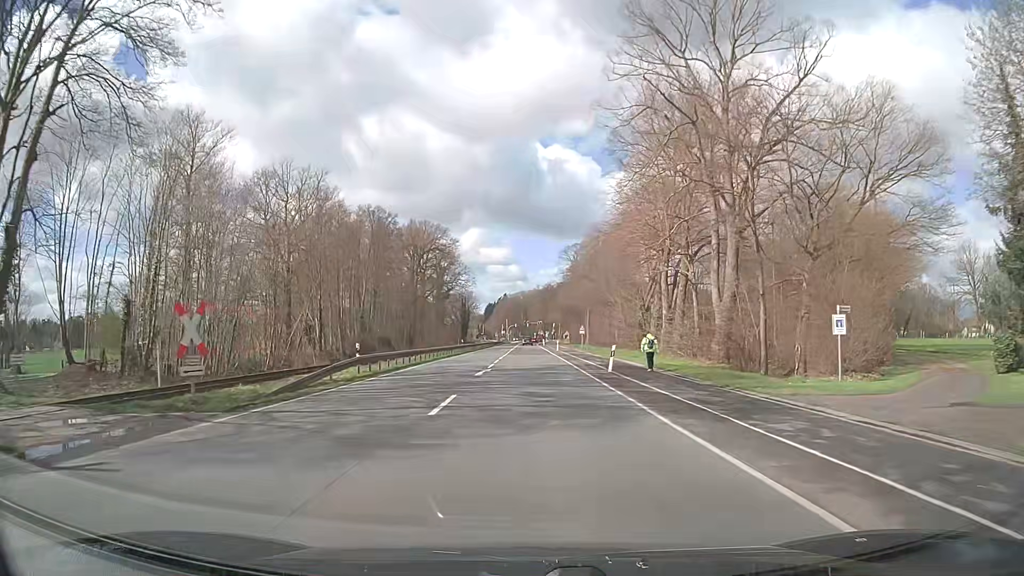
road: primary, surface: asphalt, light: Day
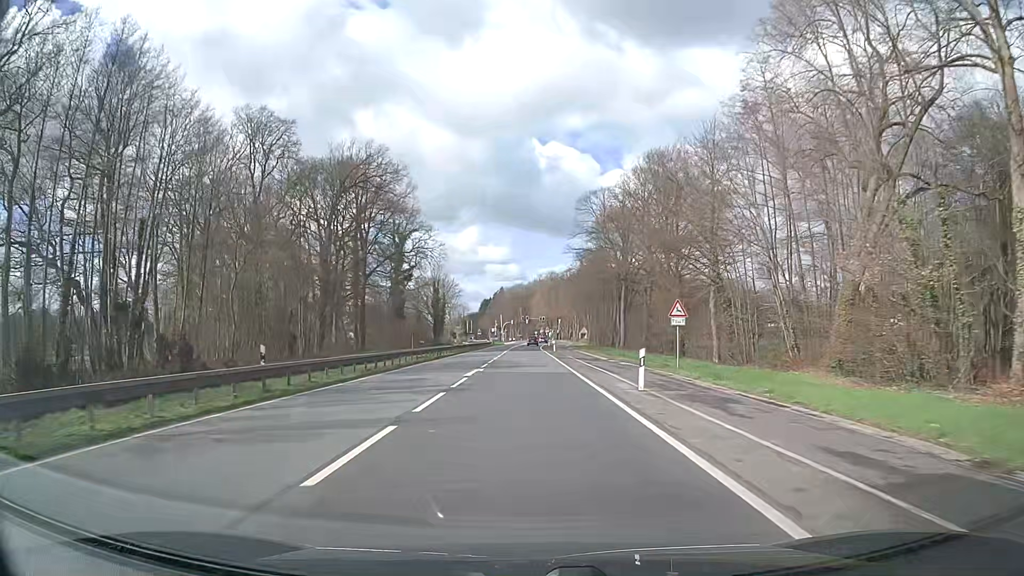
(+0.1, +53.9) m; 0°
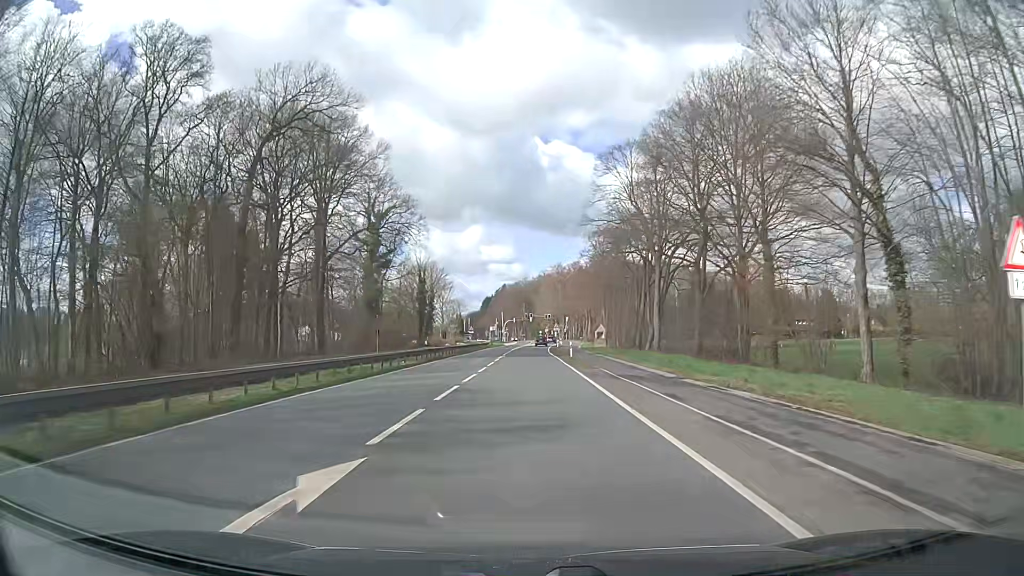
(0.0, +21.6) m; 0°
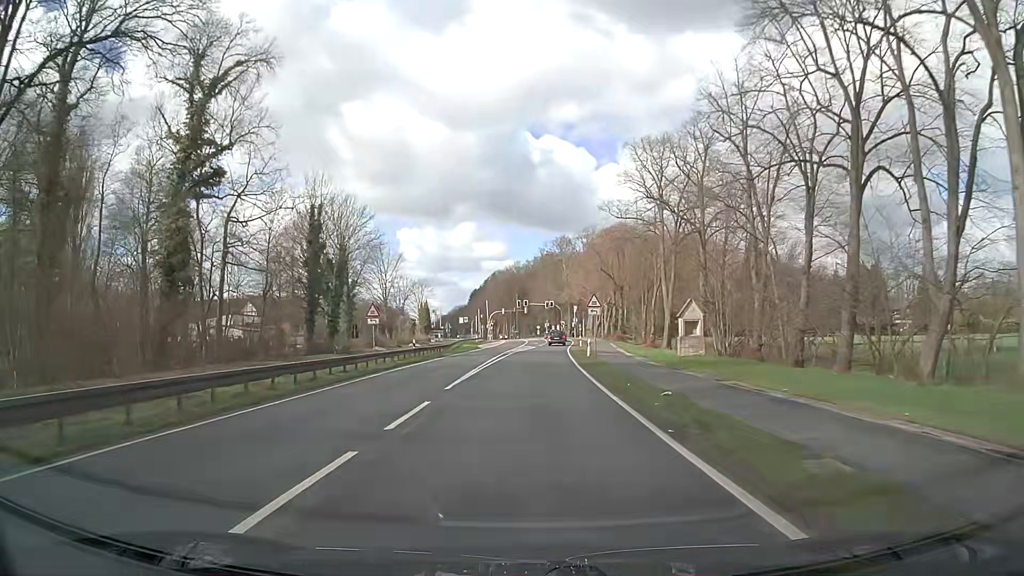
(+0.1, +54.0) m; +1°
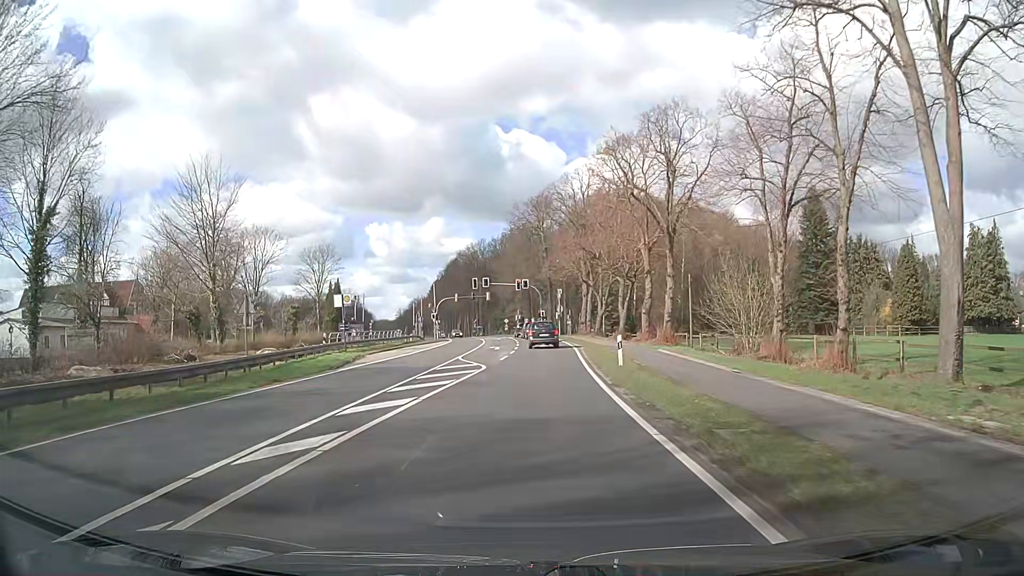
(+0.9, +43.9) m; +2°
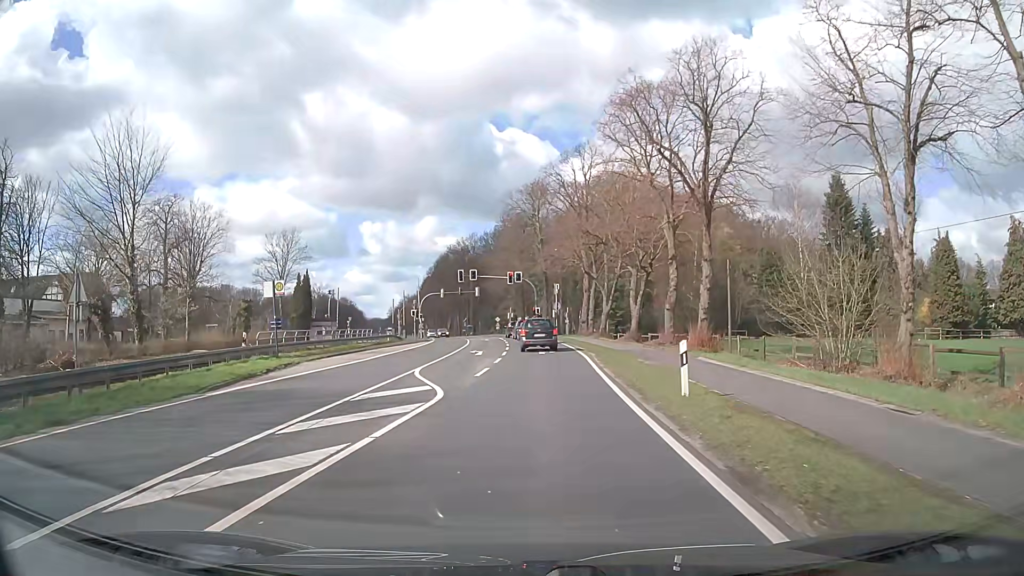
(0.0, +9.8) m; 0°
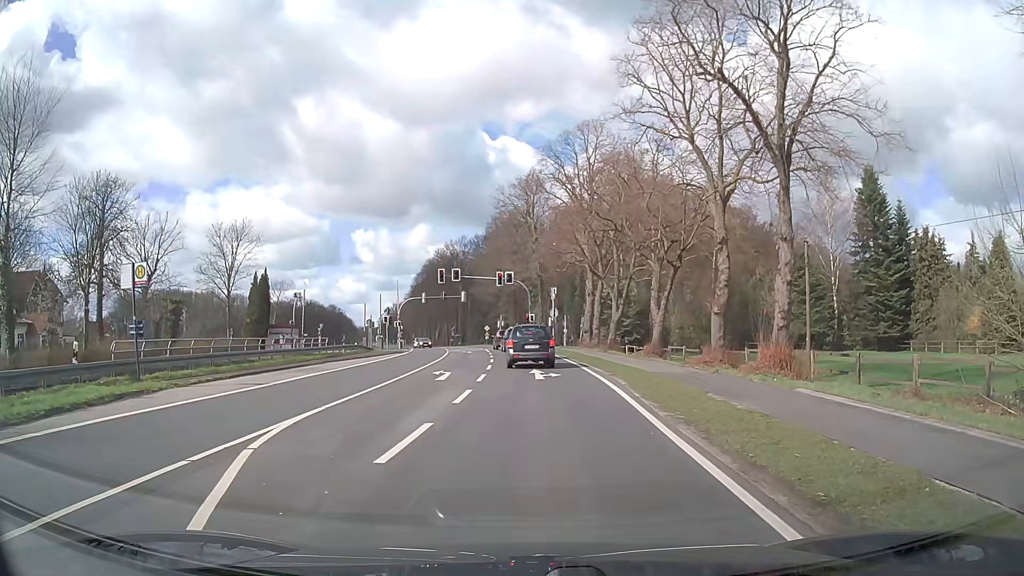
(+0.1, +10.8) m; +1°
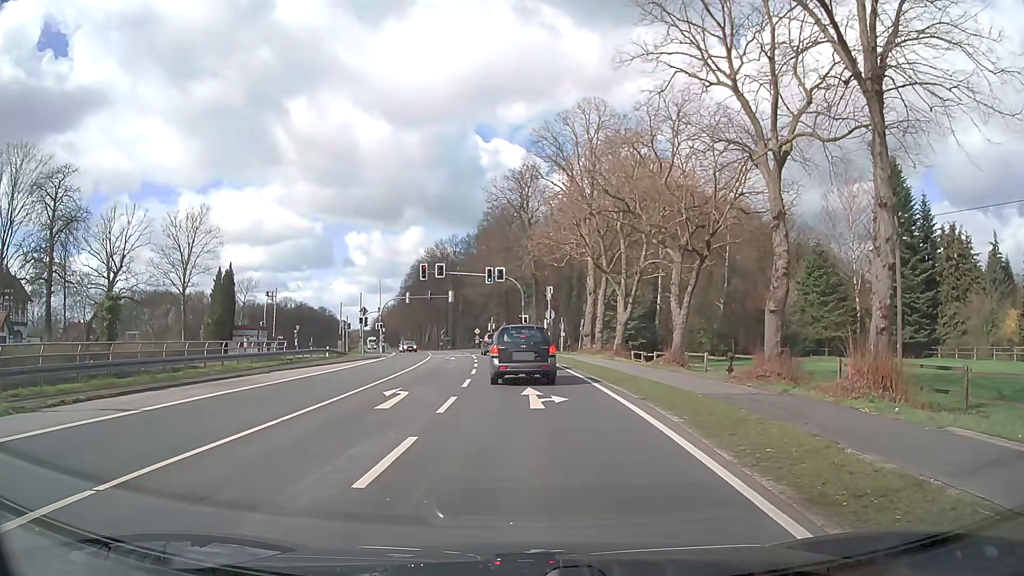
(-0.1, +7.1) m; 0°
(0, +10) (0, +20) (0, +30) (-1, +40) (-2, +50) (-3, +60) (-4, +70) (-5, +80) (-7, +89) (-10, +99) m
